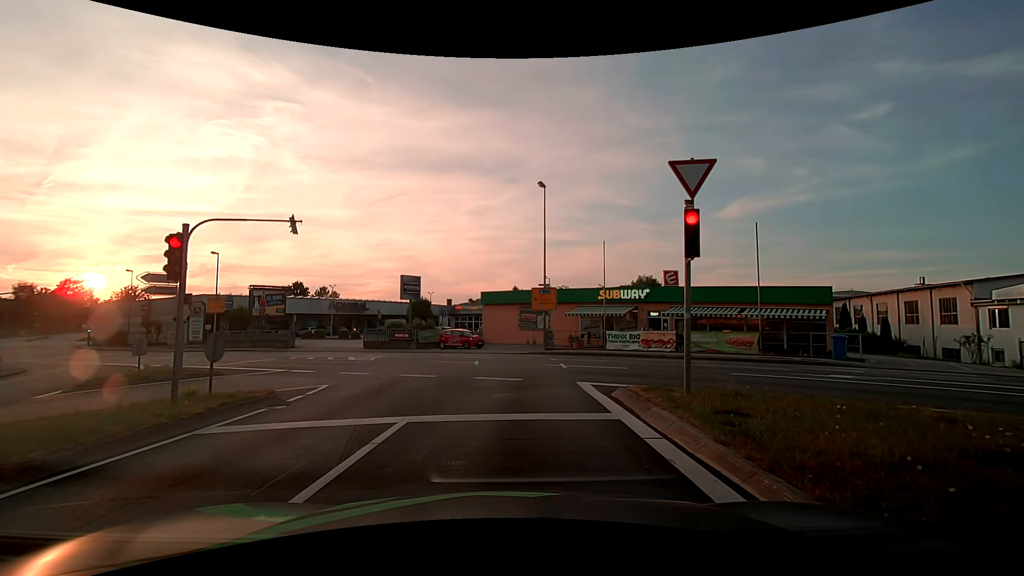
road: tertiary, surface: asphalt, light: Day
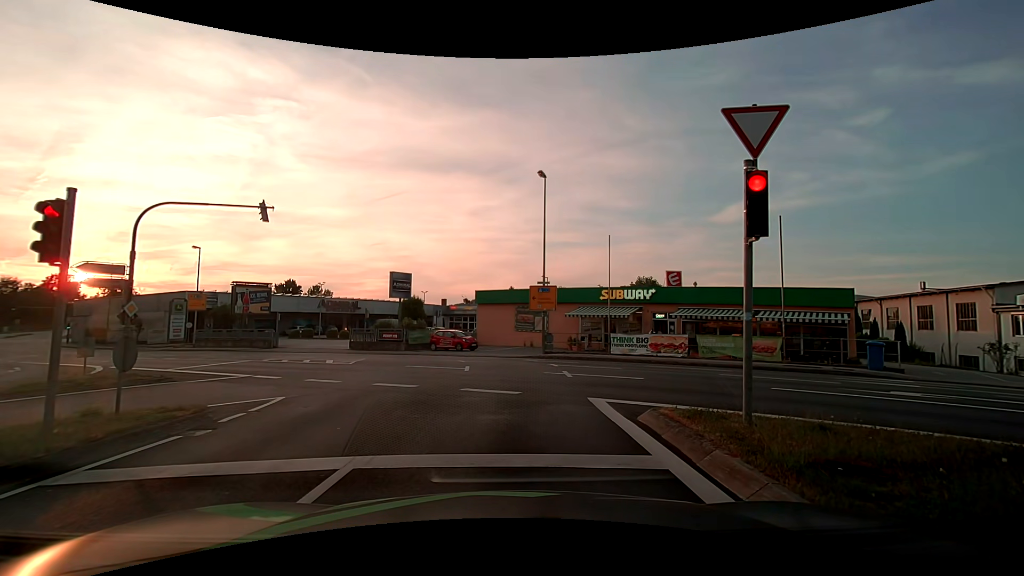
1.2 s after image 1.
(0.0, +2.2) m; 0°
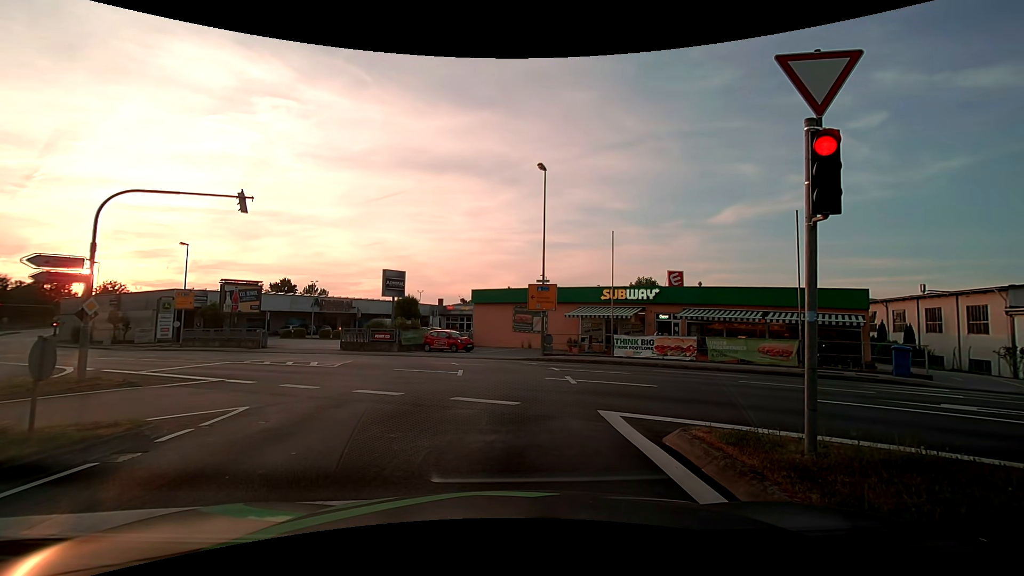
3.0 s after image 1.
(0.0, +1.4) m; 0°
